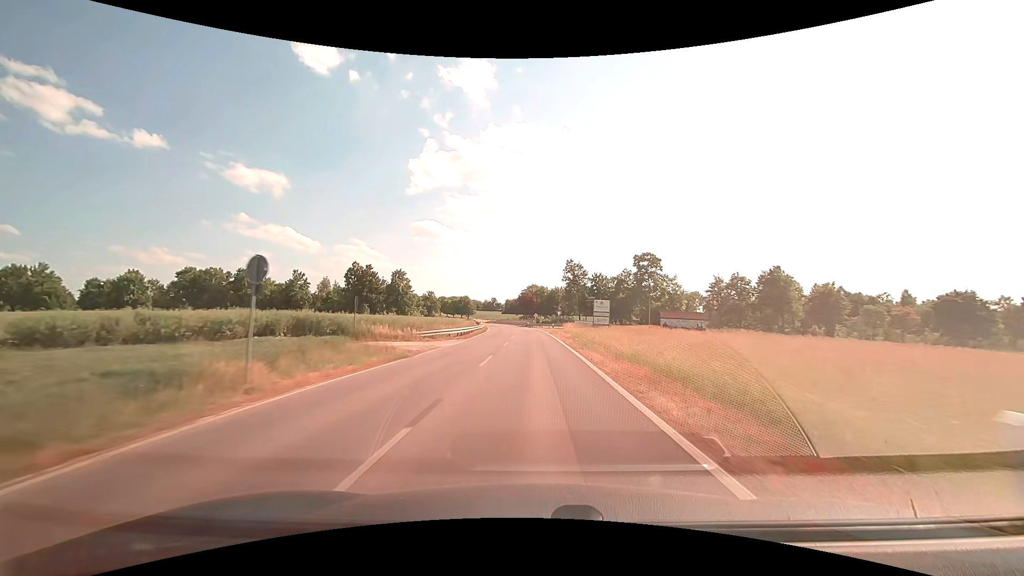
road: secondary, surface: asphalt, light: Day
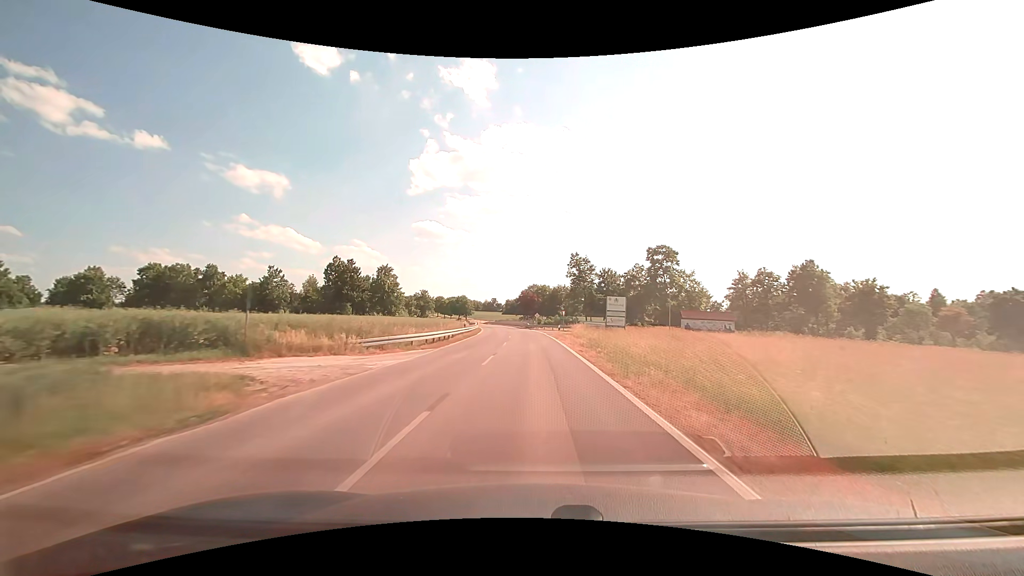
(0.0, +11.2) m; 0°
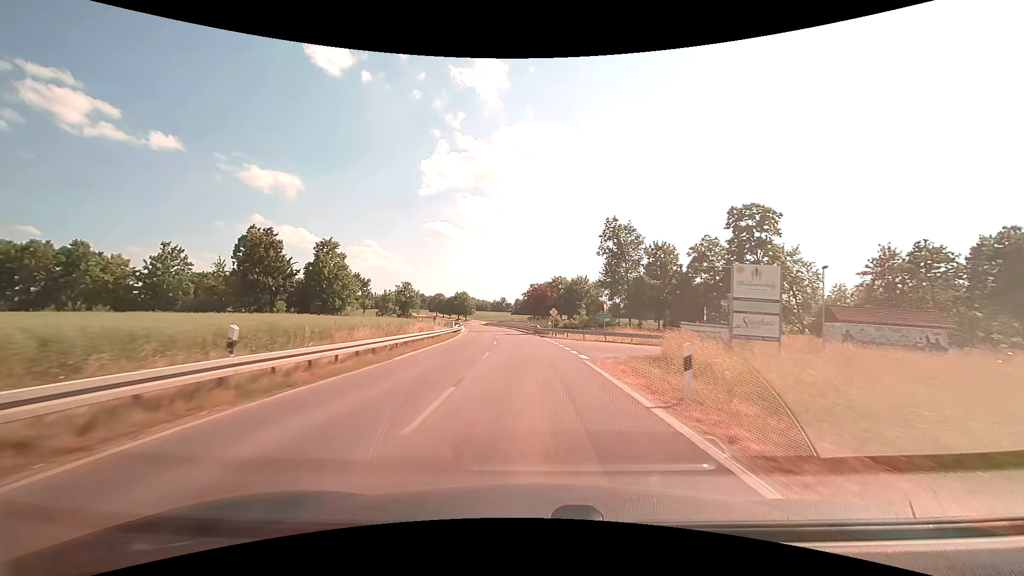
(-0.3, +33.5) m; -1°
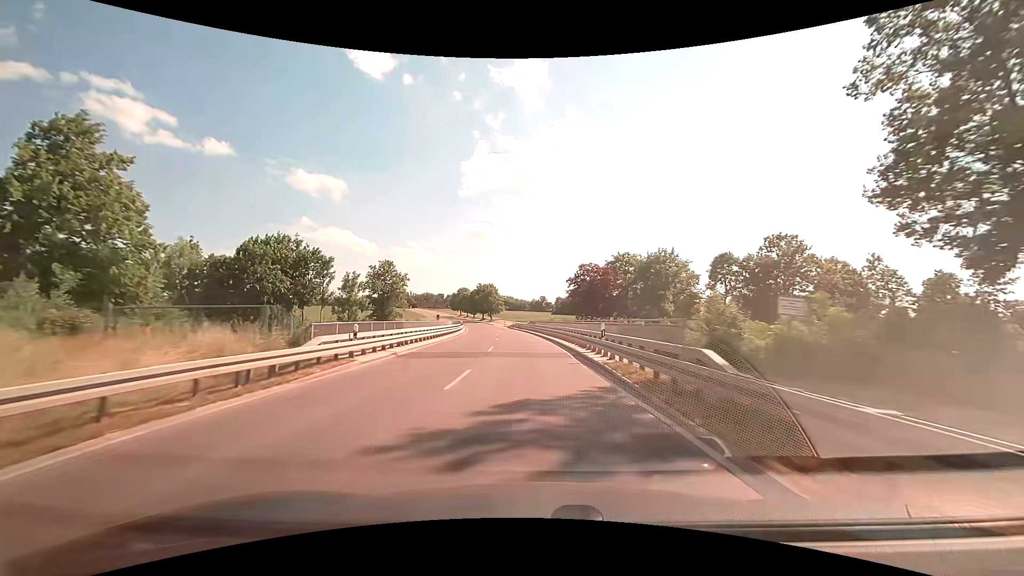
(-1.6, +44.5) m; -5°
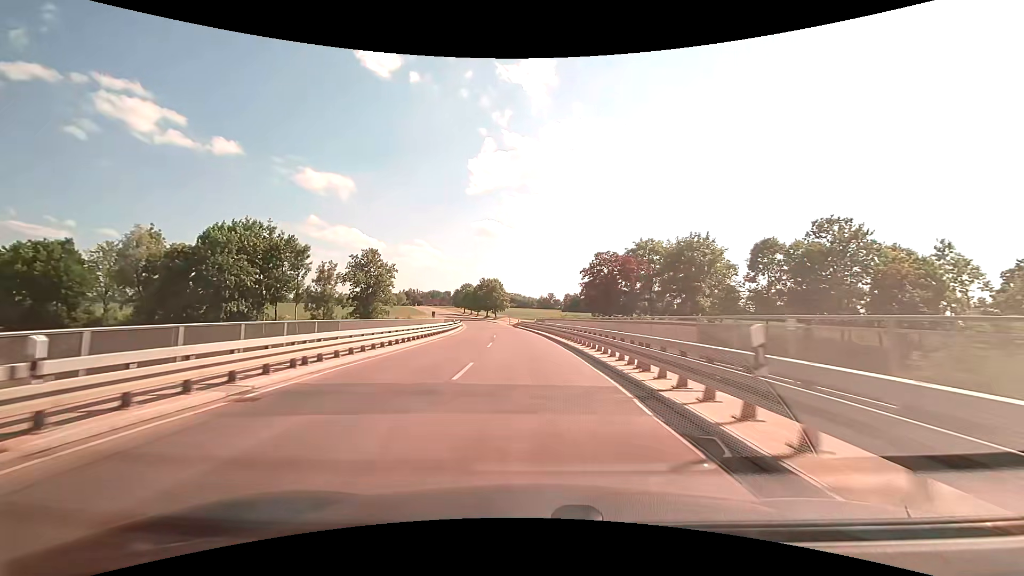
(-0.1, +11.1) m; -1°
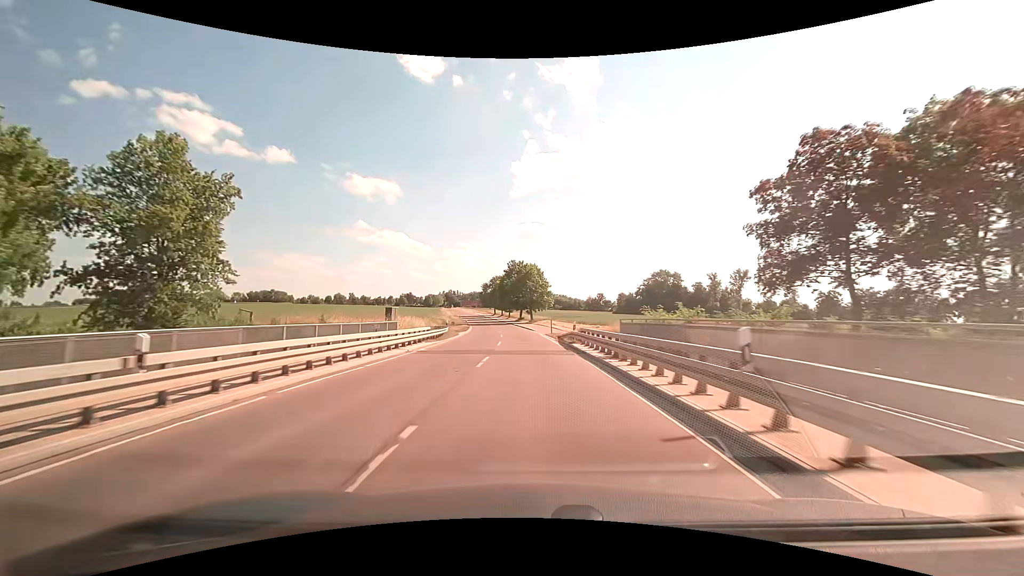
(-1.9, +44.5) m; -5°
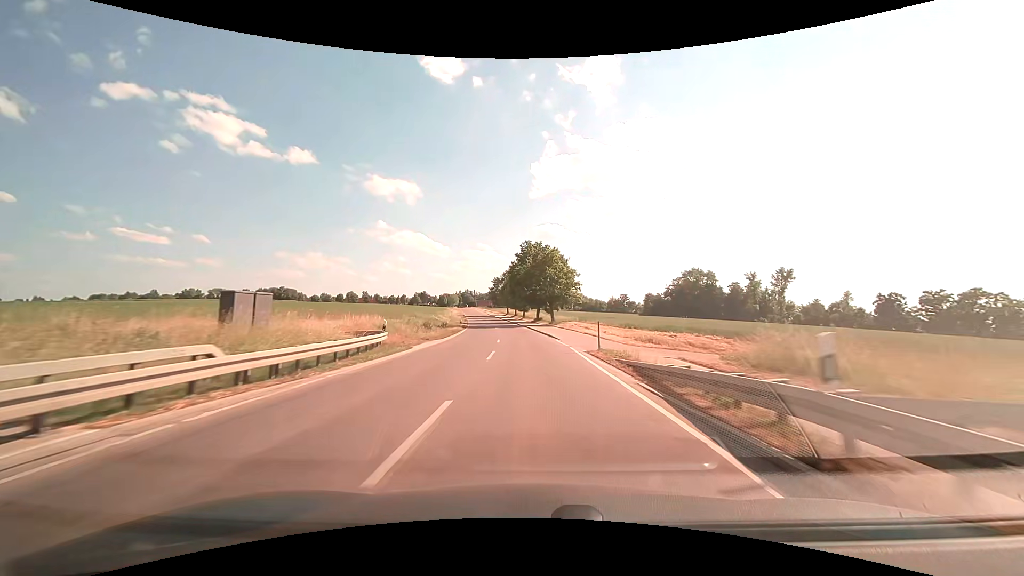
(-0.5, +22.3) m; -2°
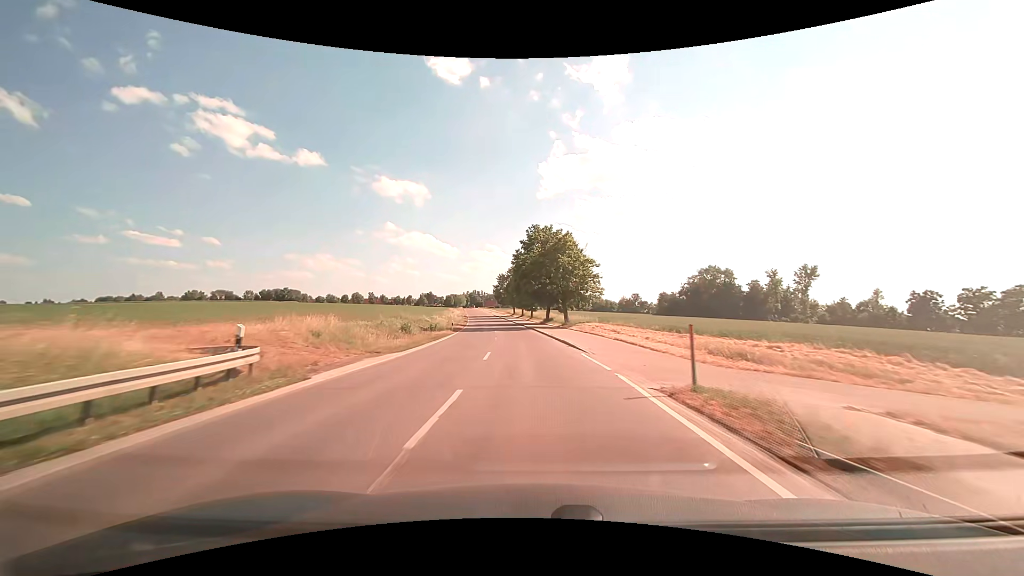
(-0.1, +11.2) m; -1°
(0, +10) (0, +20) (-1, +30) (-2, +40) (-3, +50) (-4, +60) (-5, +70) (-6, +80) (-7, +90) (-9, +100) m
